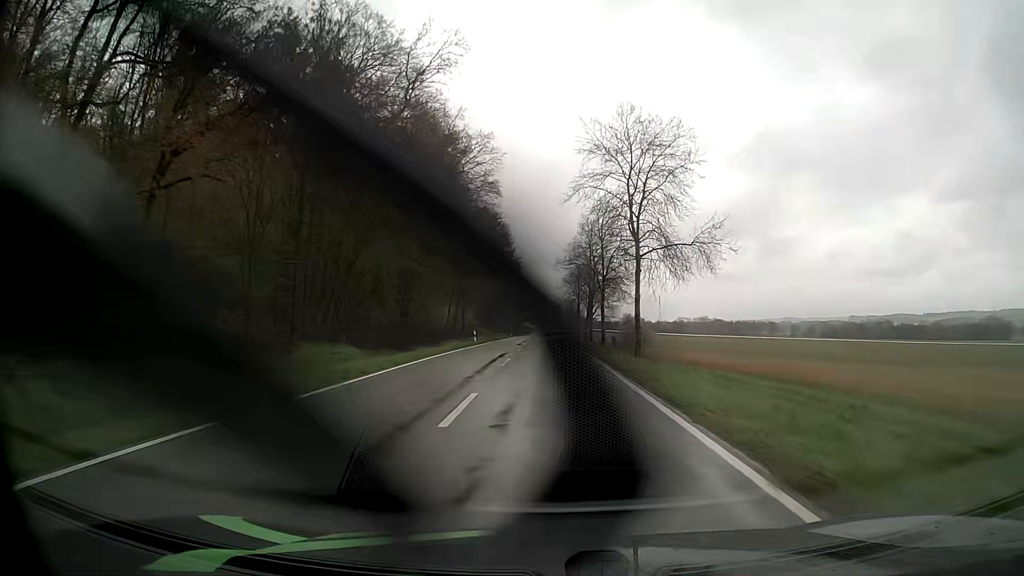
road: tertiary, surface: asphalt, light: Day
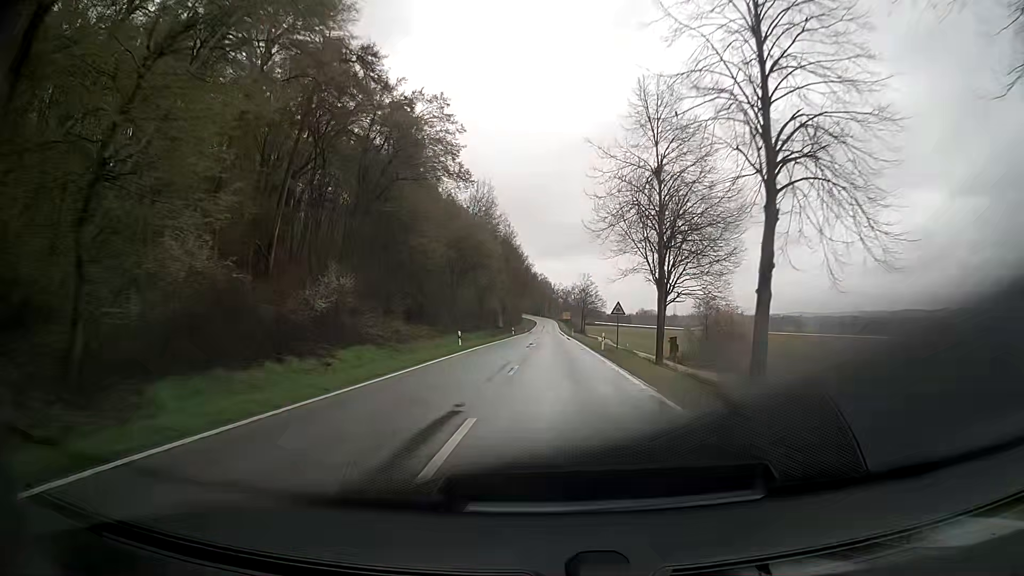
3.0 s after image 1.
(-0.6, +65.5) m; 0°
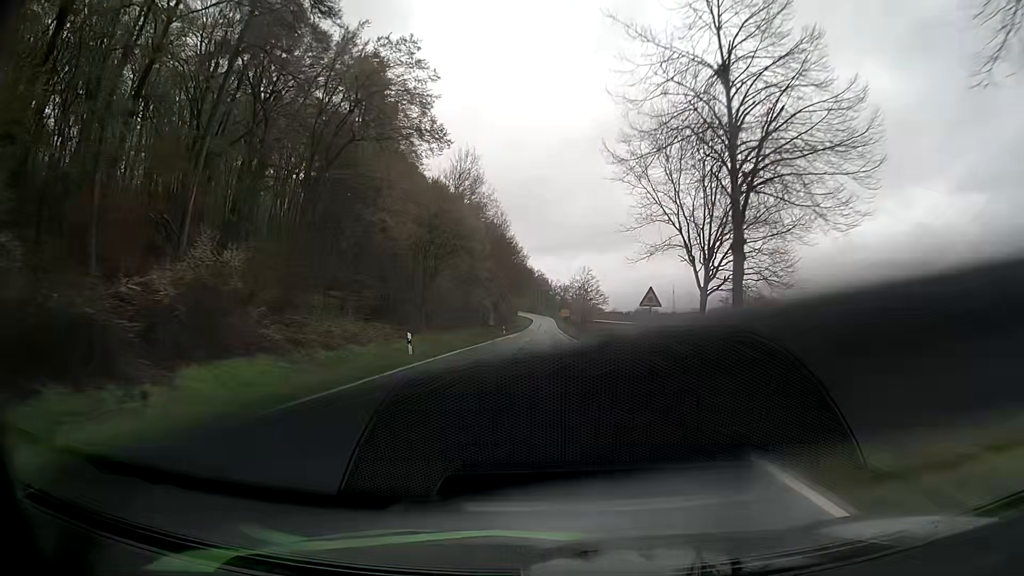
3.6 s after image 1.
(-0.1, +12.9) m; -1°
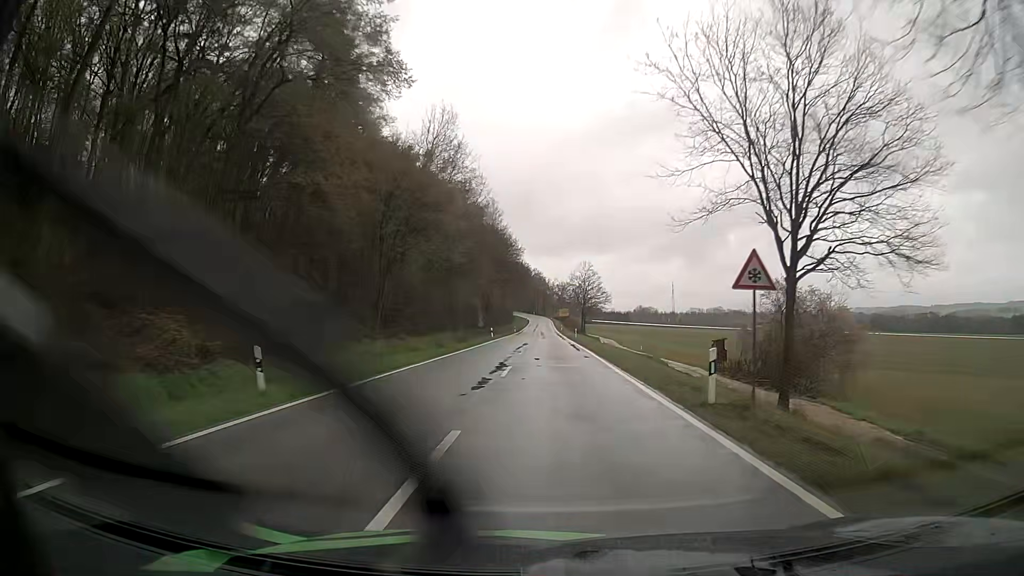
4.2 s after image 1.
(+0.1, +13.0) m; 0°
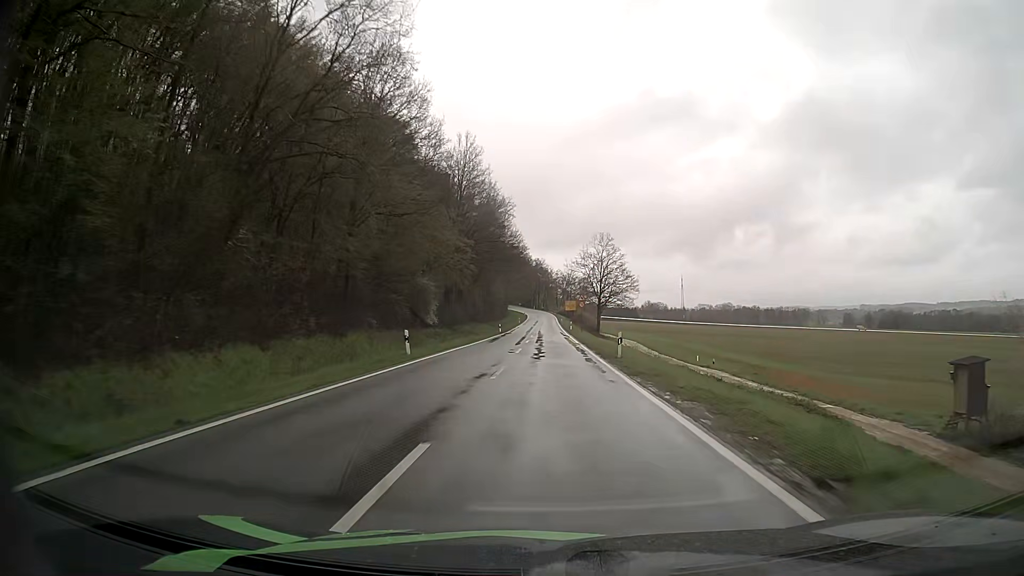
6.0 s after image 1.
(+0.2, +38.5) m; 0°
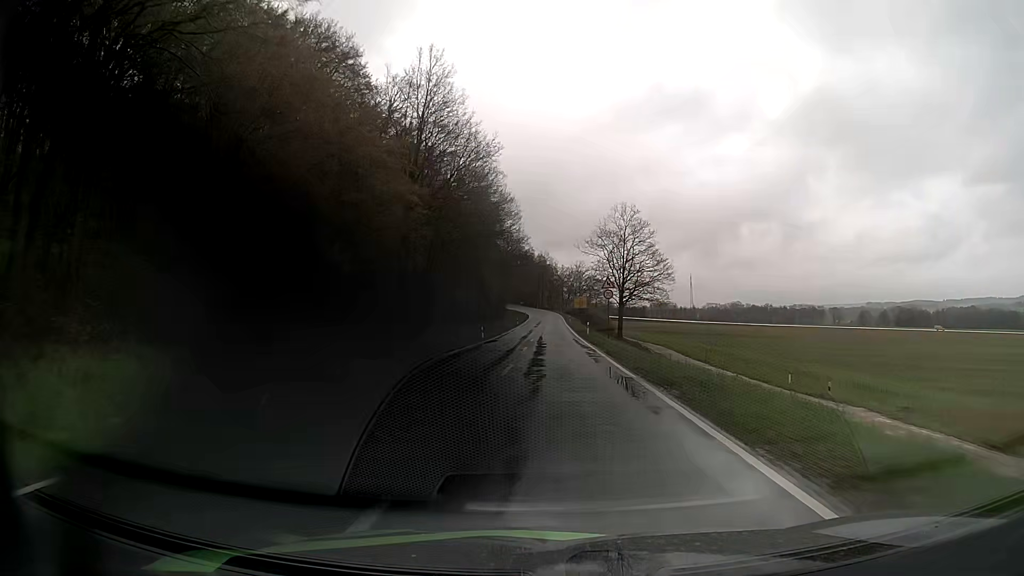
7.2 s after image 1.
(-0.1, +24.7) m; -1°
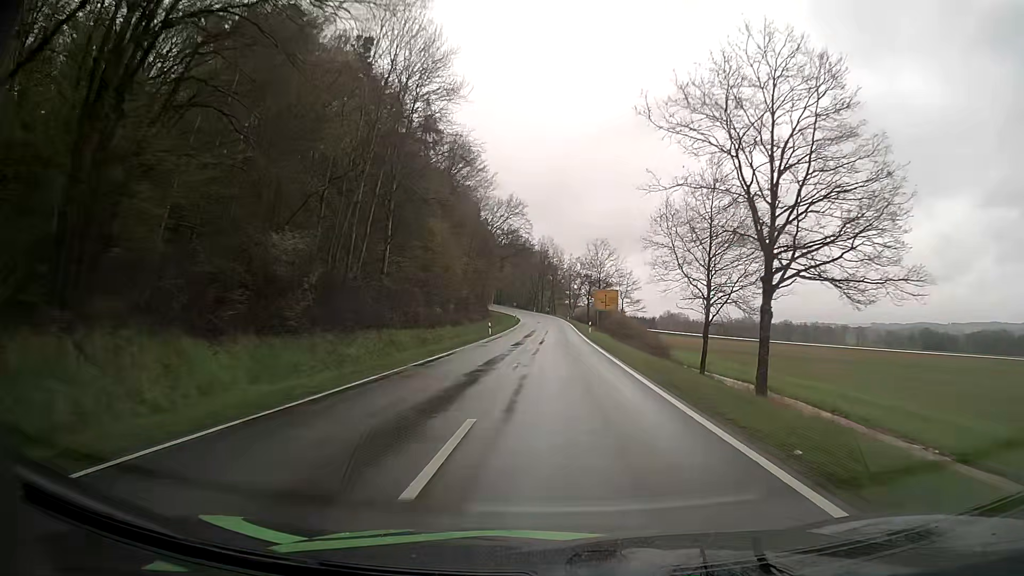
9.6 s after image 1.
(+0.1, +48.4) m; 0°
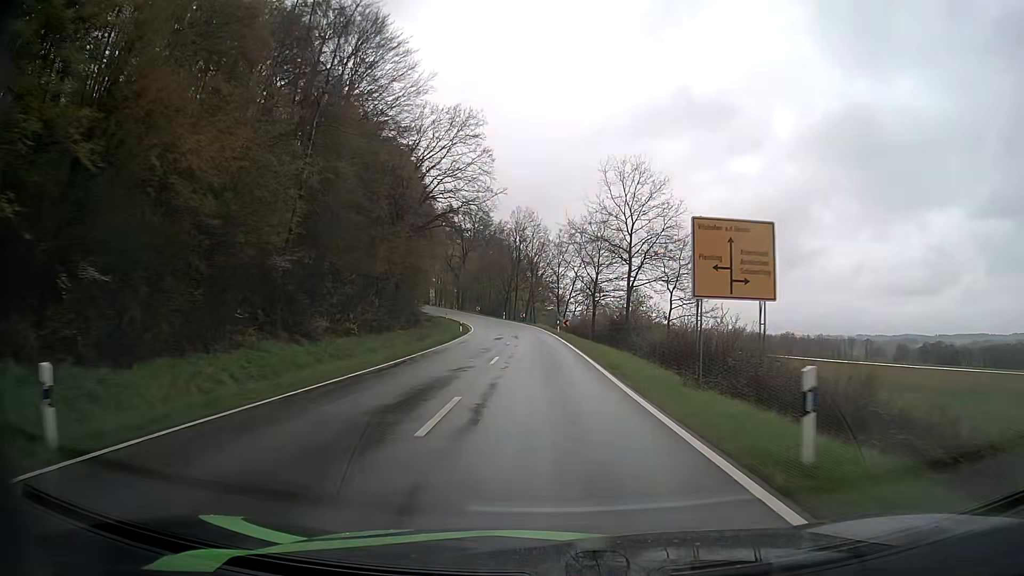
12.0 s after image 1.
(+0.5, +47.4) m; +2°
(0, +10) (0, +20) (0, +30) (-1, +40) (-1, +50) (-2, +60) (-3, +70) (-5, +80) (-7, +89) (-10, +99) m
